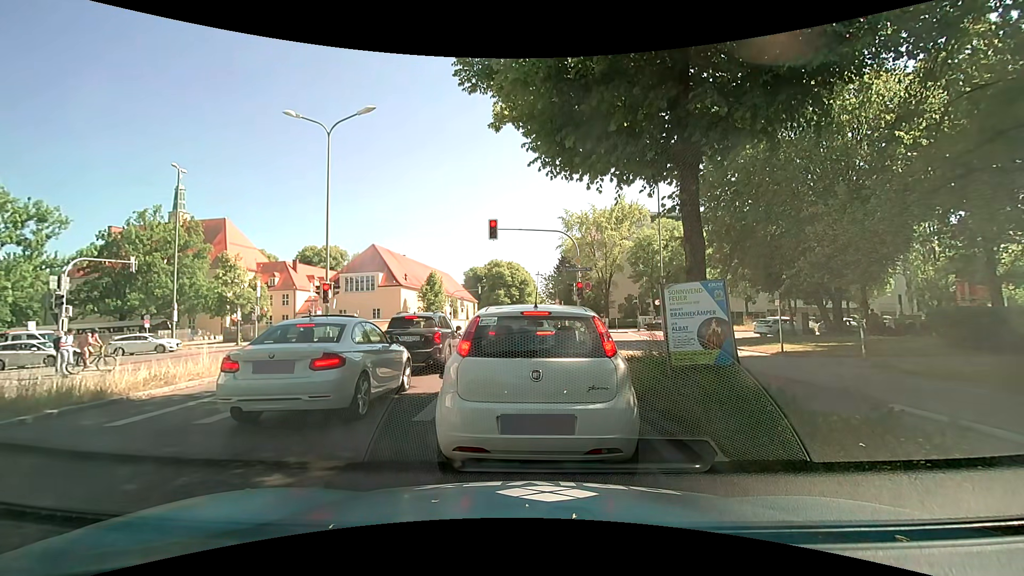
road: secondary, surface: asphalt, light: Day
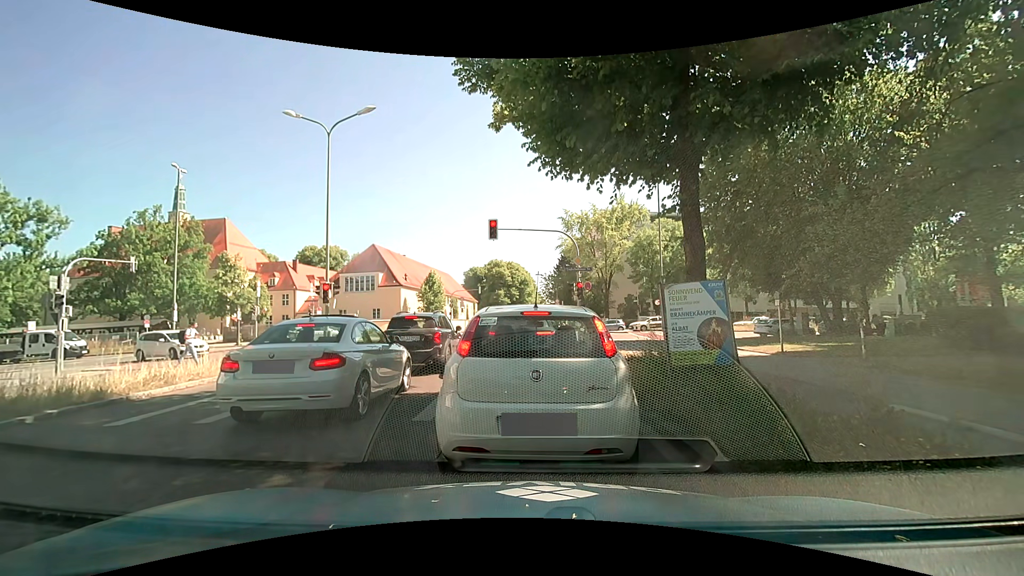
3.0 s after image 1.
(0.0, 0.0) m; 0°
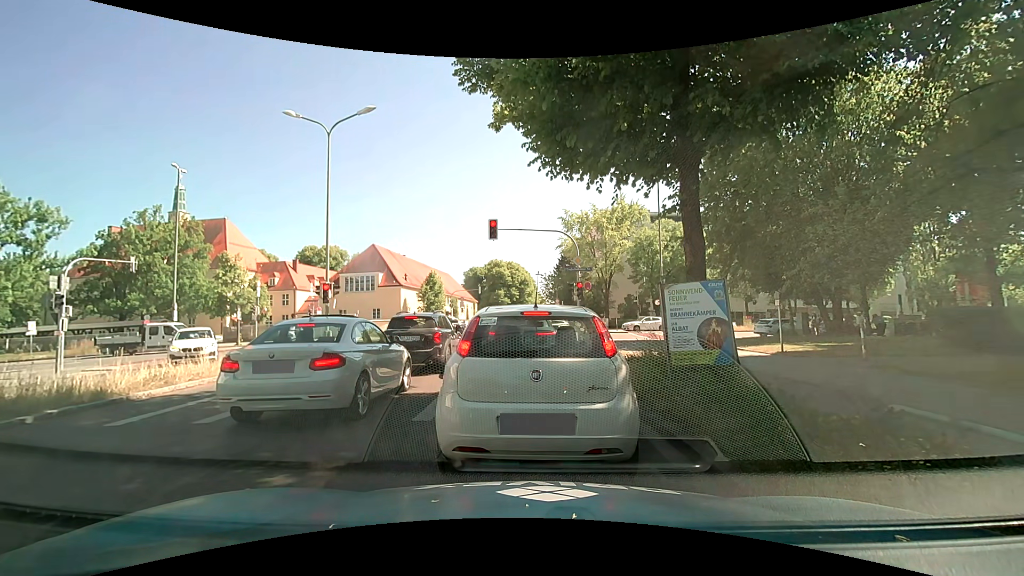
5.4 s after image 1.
(0.0, 0.0) m; 0°
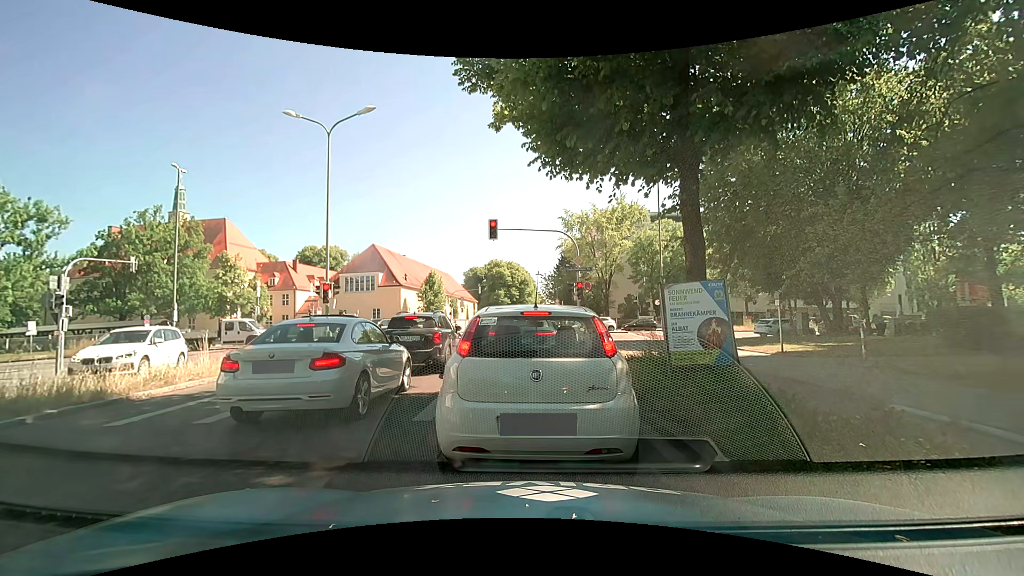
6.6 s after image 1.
(0.0, 0.0) m; 0°
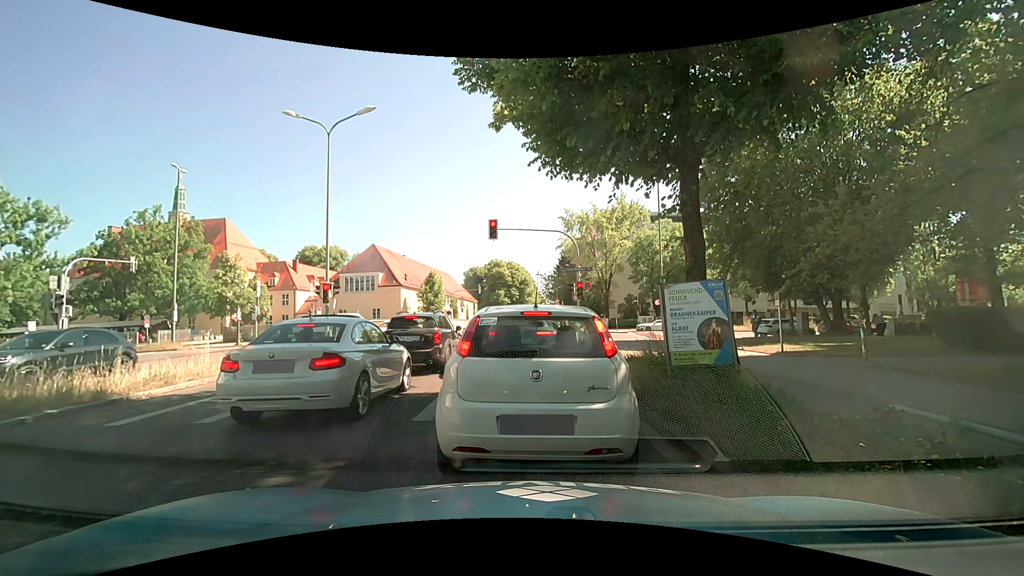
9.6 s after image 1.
(0.0, 0.0) m; 0°
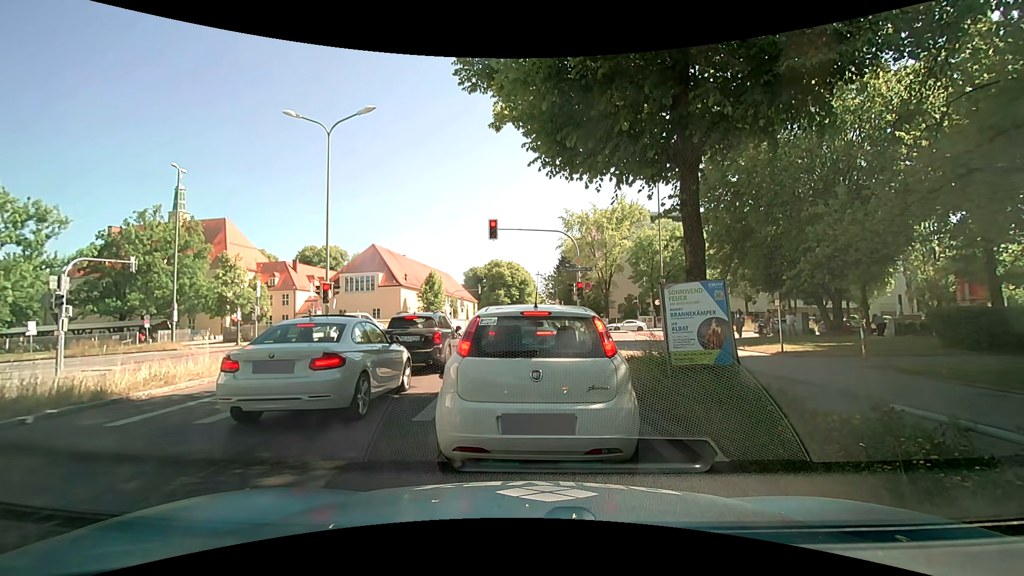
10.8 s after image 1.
(0.0, 0.0) m; 0°
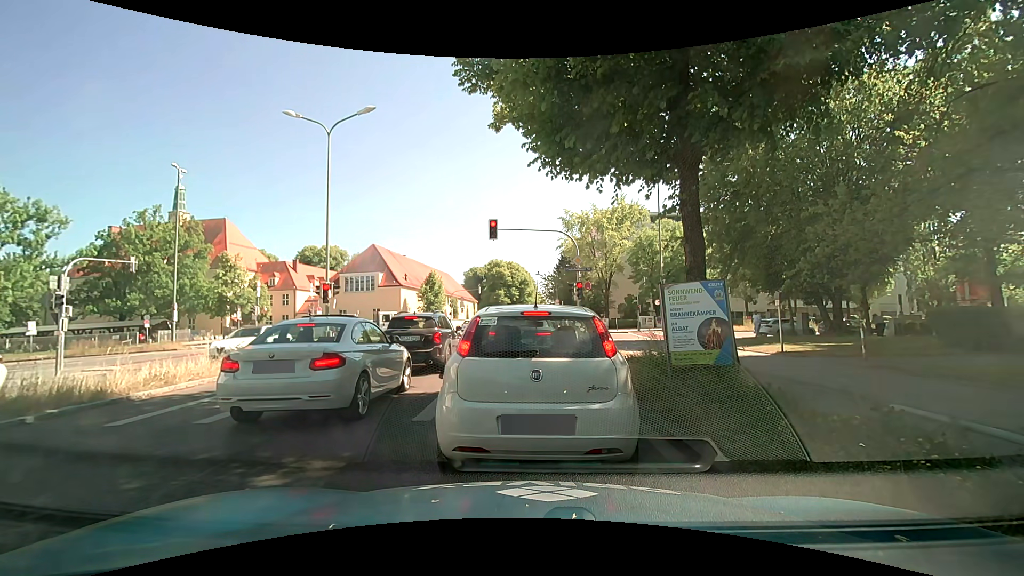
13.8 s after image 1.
(0.0, 0.0) m; 0°
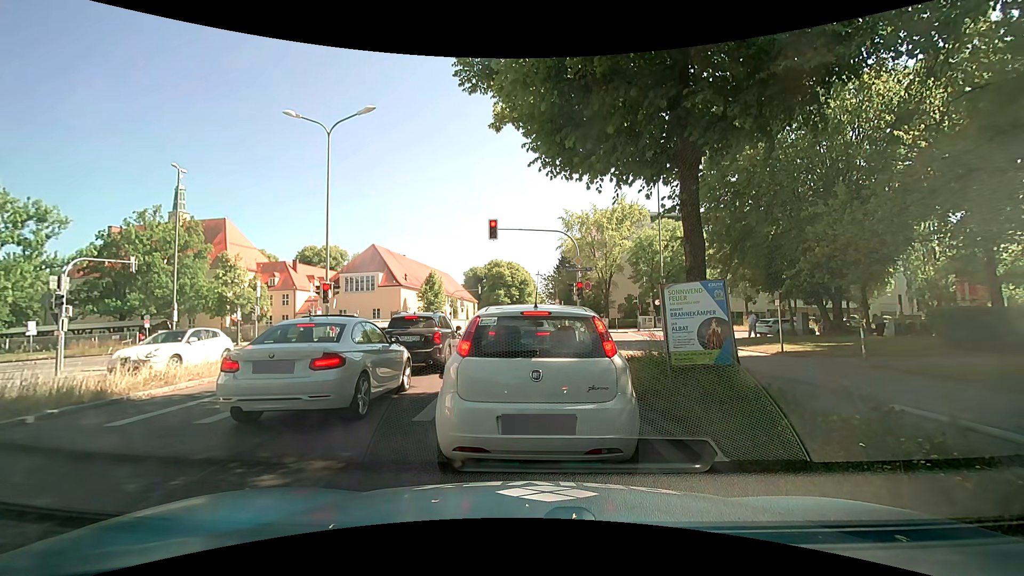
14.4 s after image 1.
(0.0, 0.0) m; 0°
